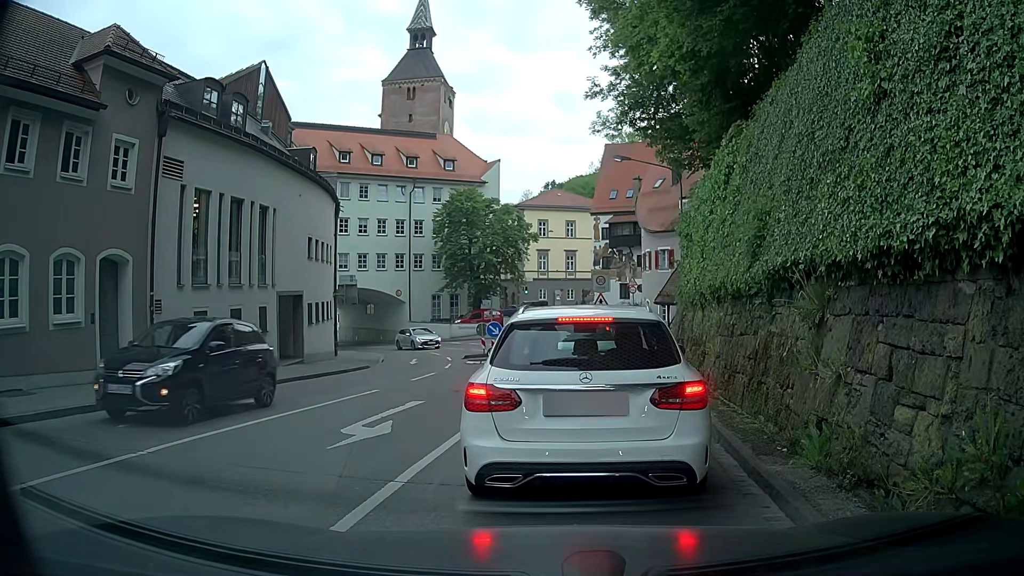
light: Day
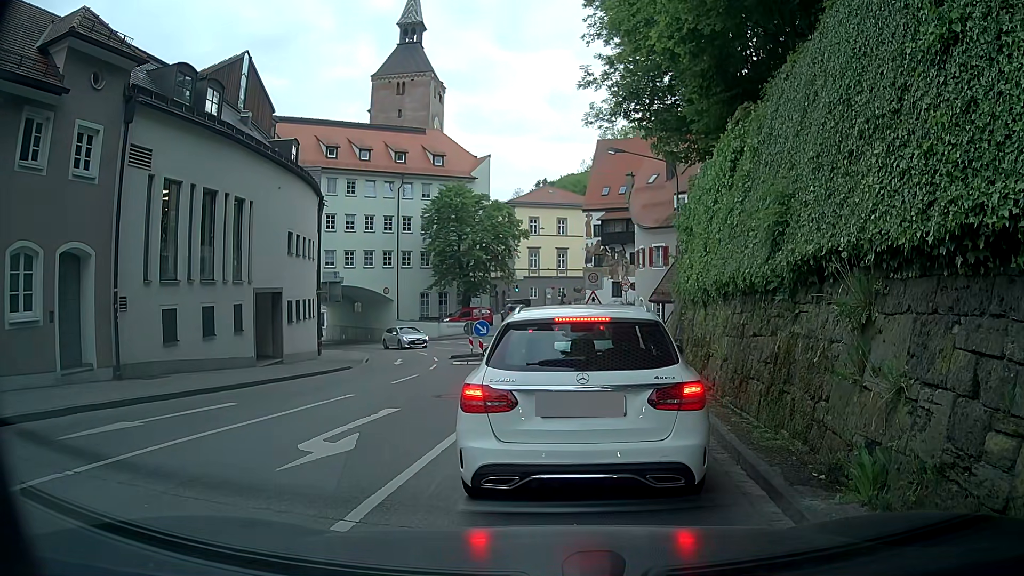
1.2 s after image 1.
(0.0, +1.2) m; 0°
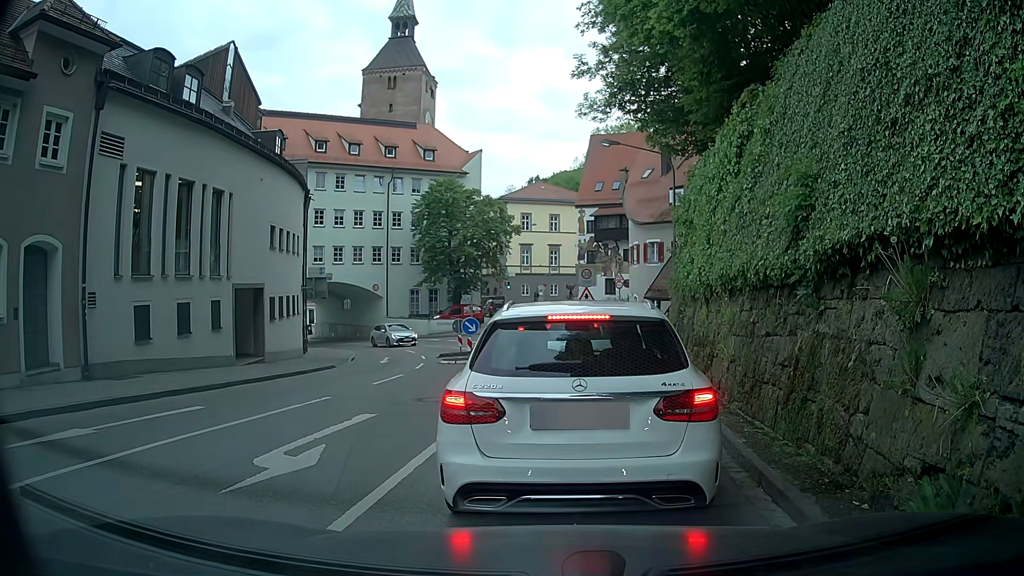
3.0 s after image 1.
(0.0, +0.9) m; 0°
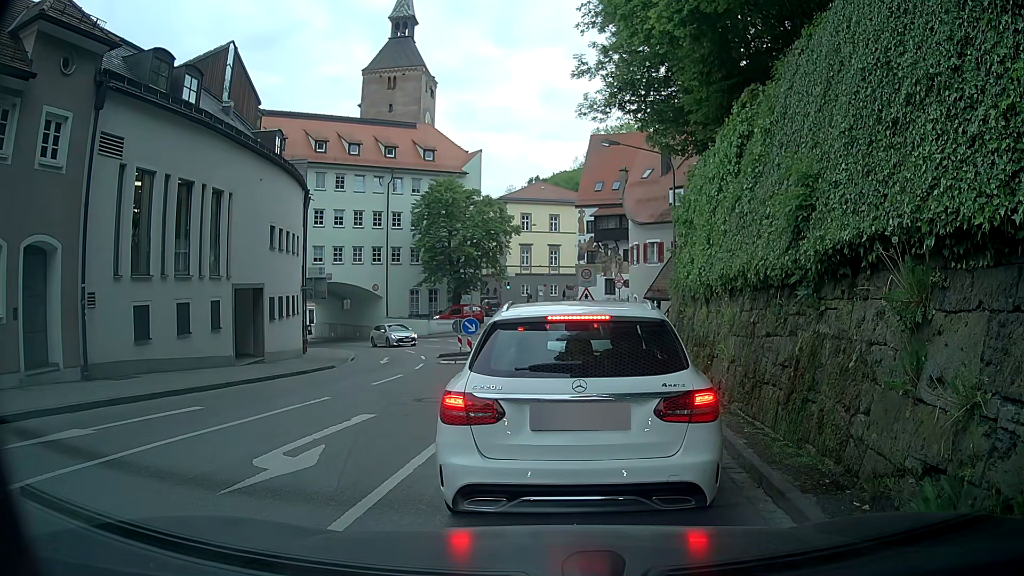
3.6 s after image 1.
(0.0, +0.1) m; 0°
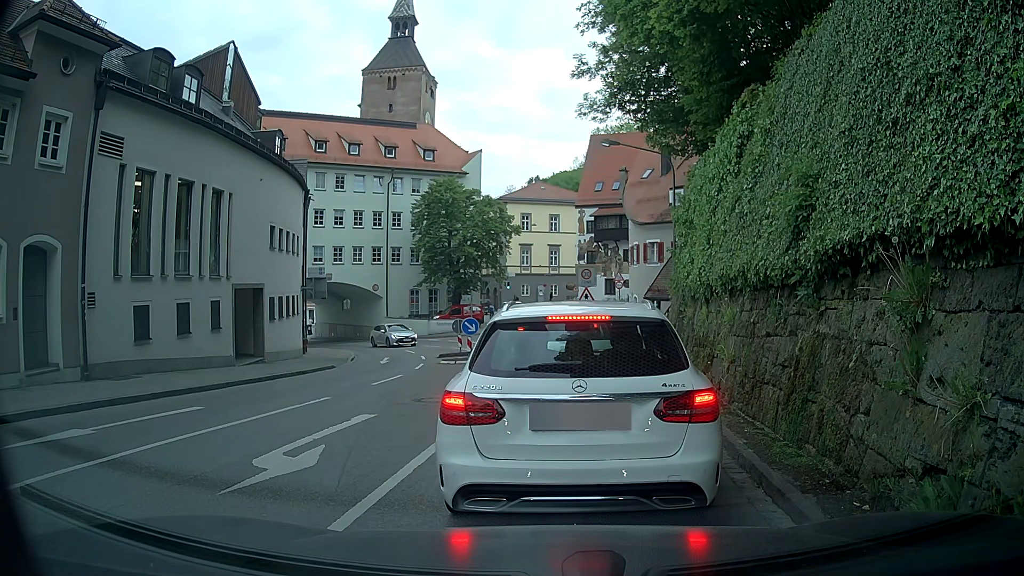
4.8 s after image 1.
(0.0, 0.0) m; 0°
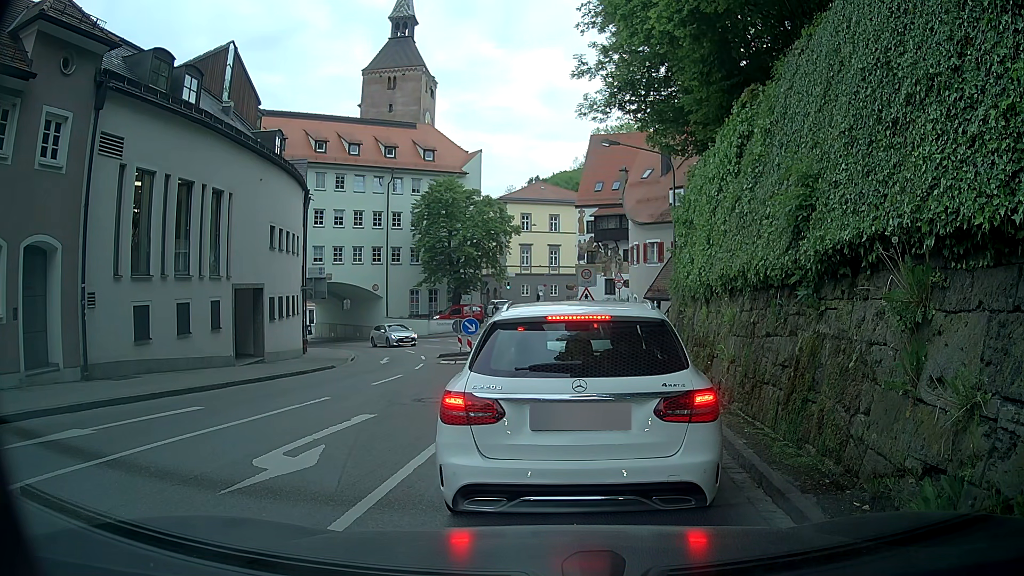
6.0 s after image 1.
(0.0, 0.0) m; 0°
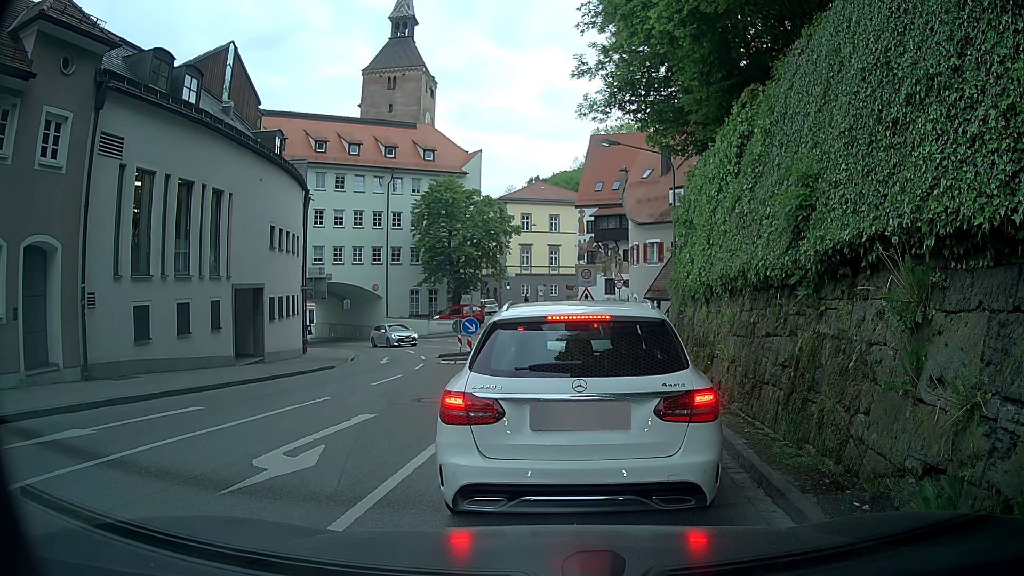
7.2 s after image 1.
(0.0, 0.0) m; 0°
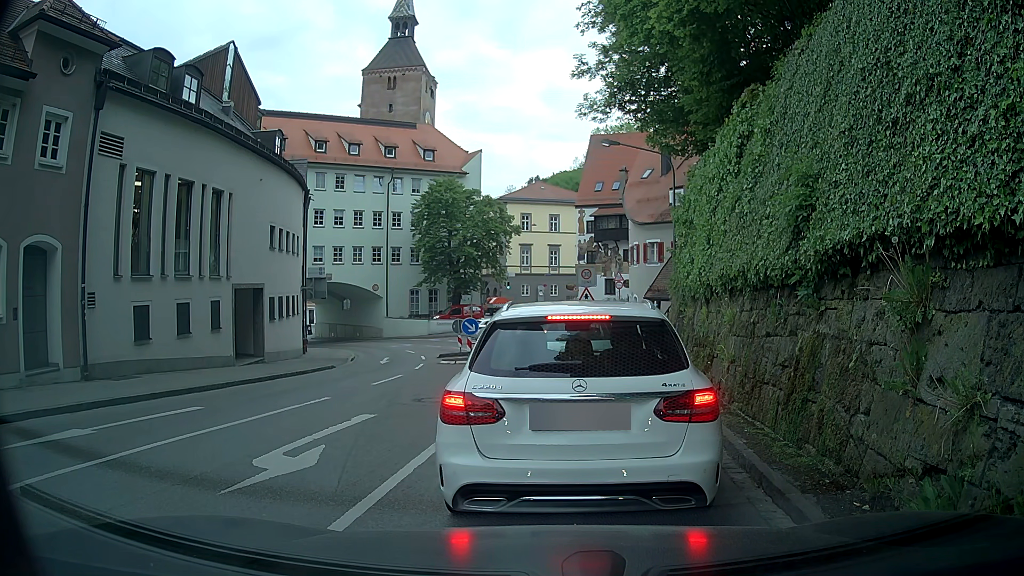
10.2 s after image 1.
(0.0, 0.0) m; 0°
